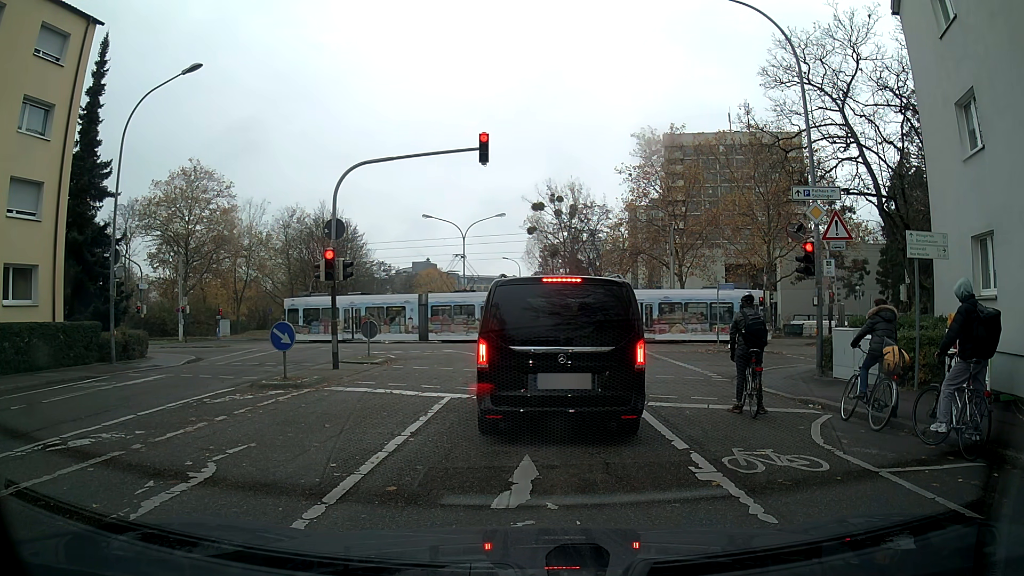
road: residential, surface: asphalt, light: Day
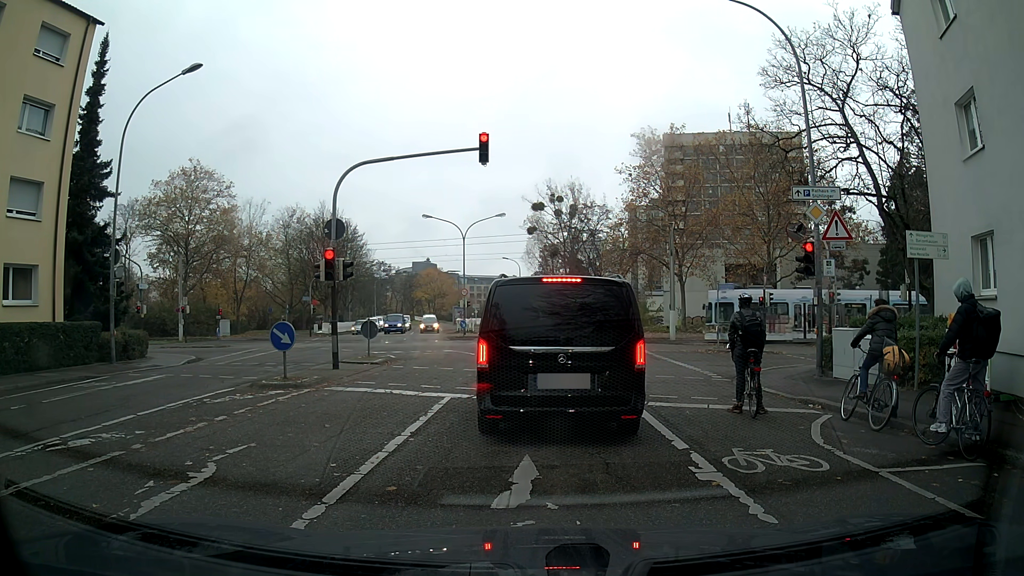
(0.0, 0.0) m; 0°
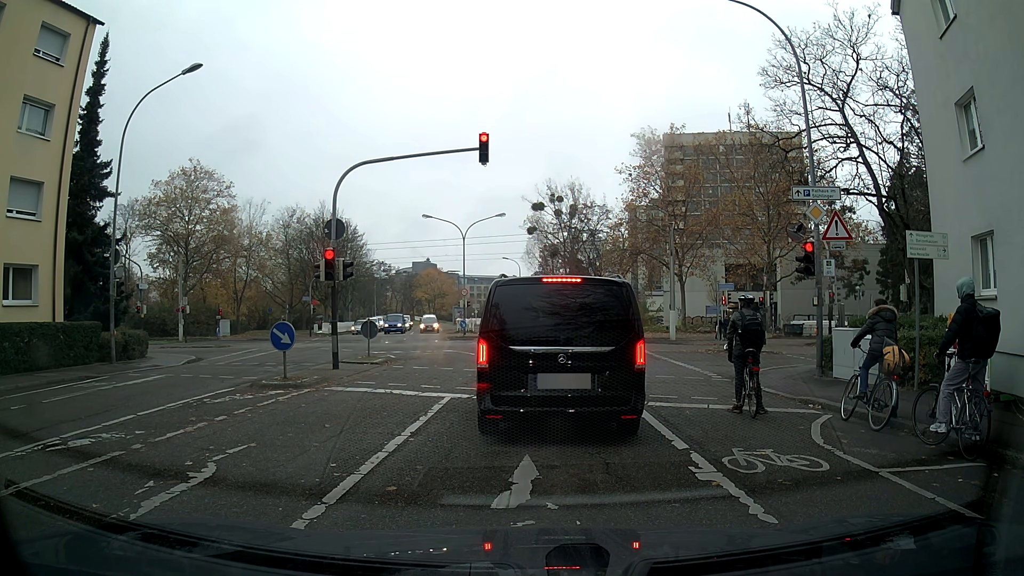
(0.0, 0.0) m; 0°
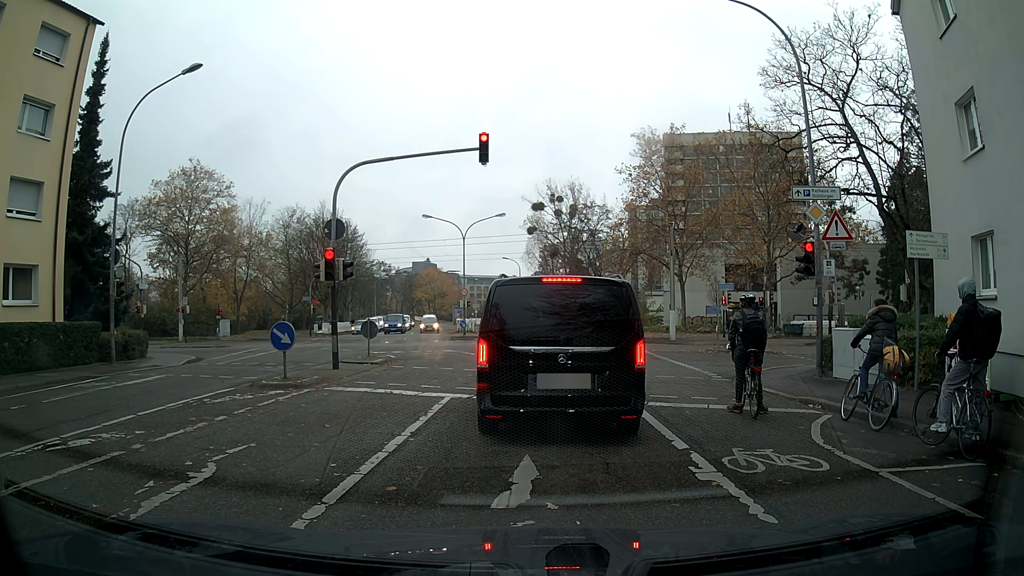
(0.0, 0.0) m; 0°
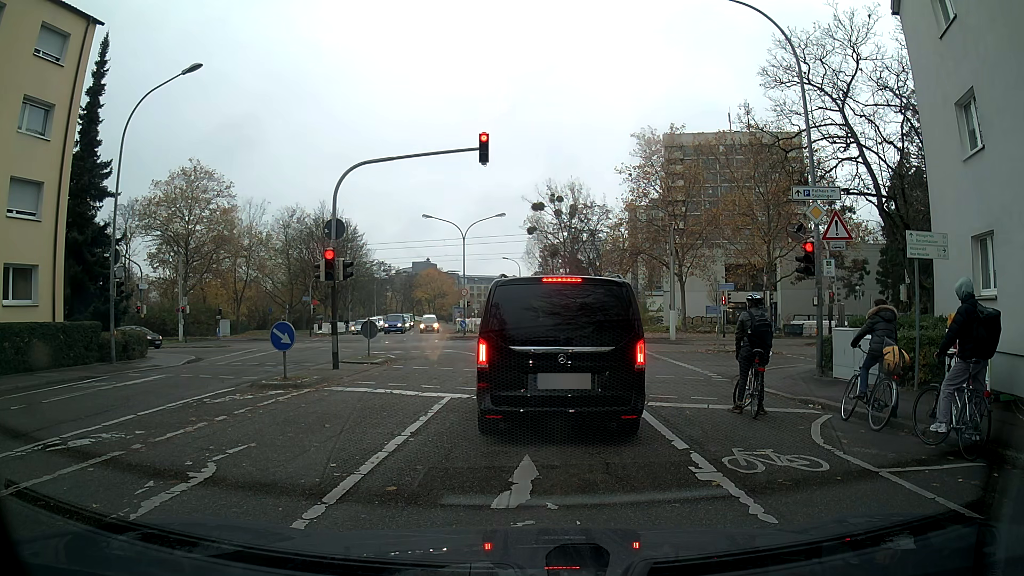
(0.0, 0.0) m; 0°
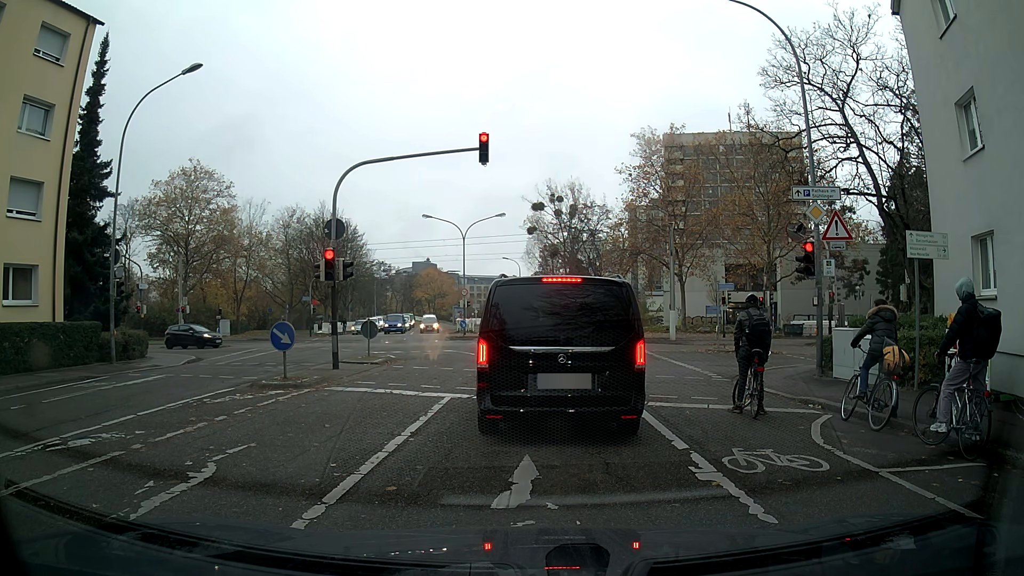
(0.0, 0.0) m; 0°
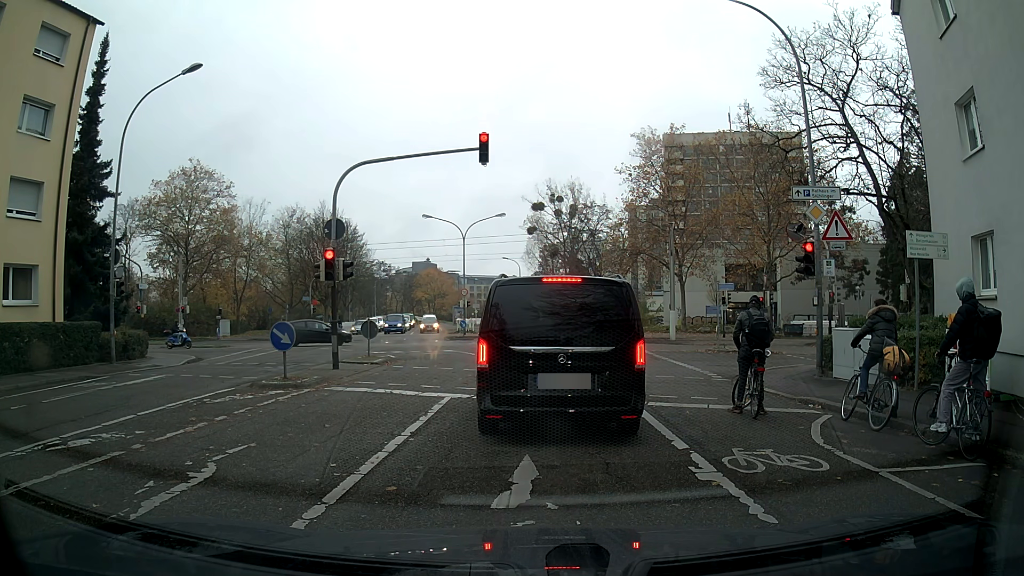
(0.0, 0.0) m; 0°
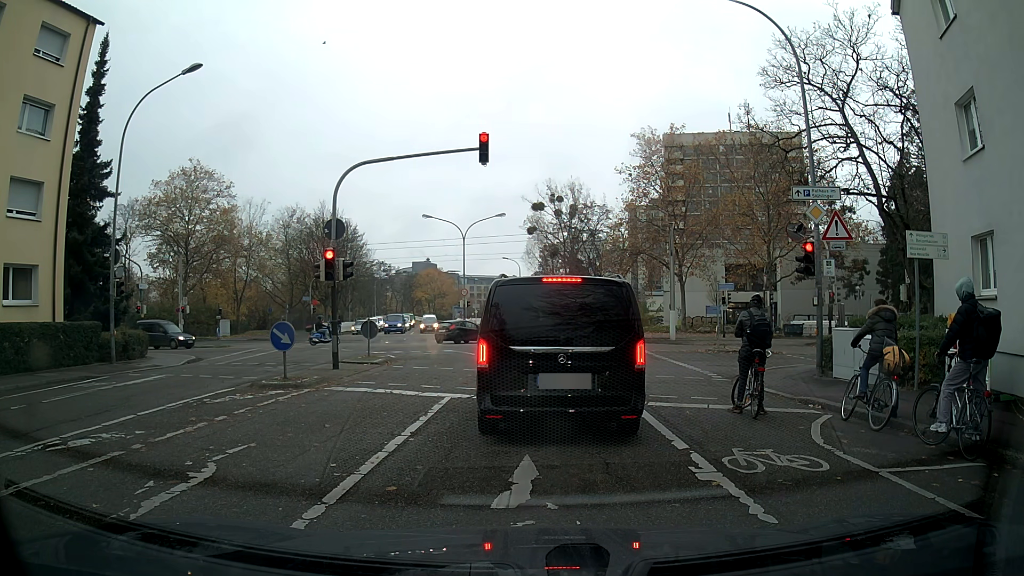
(0.0, 0.0) m; 0°
(0, +10) (+1, +20) (+1, +30) (+1, +40) (0, +50) (-1, +60) (-3, +70) (-4, +80) (-7, +89) (-9, +99) m
